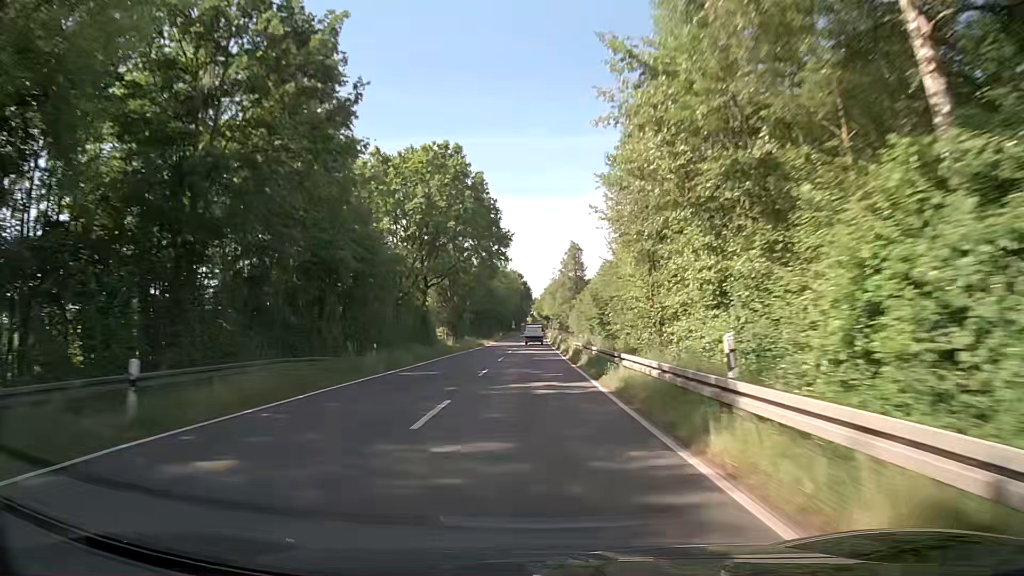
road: secondary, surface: asphalt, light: Day
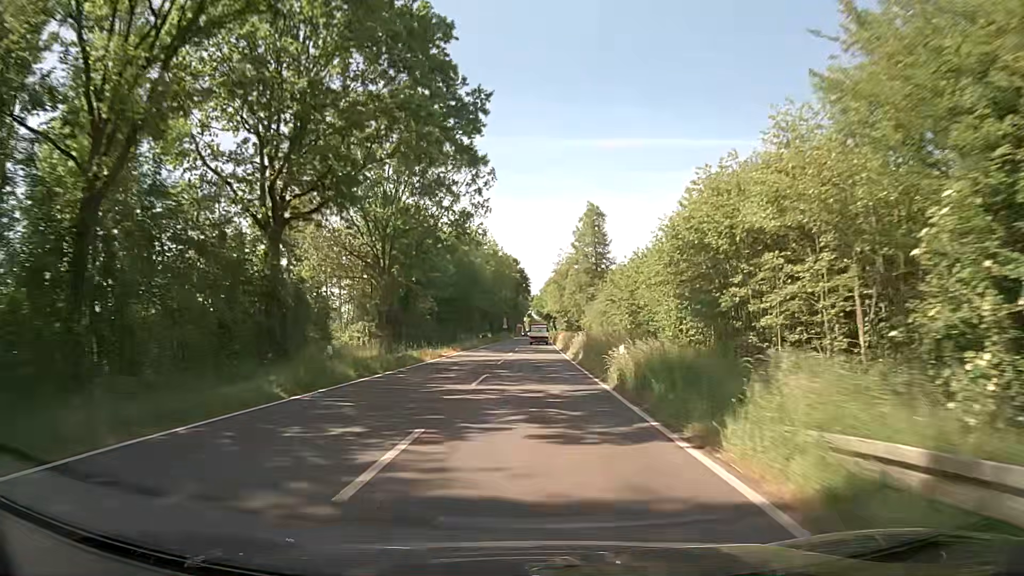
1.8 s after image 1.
(-0.3, +39.7) m; 0°
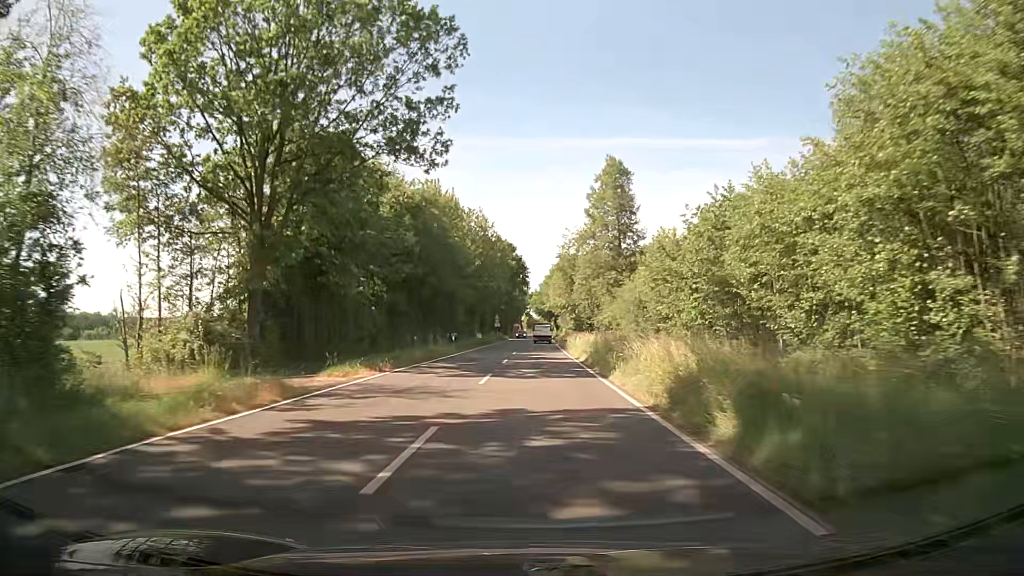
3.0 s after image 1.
(-0.1, +23.4) m; -1°
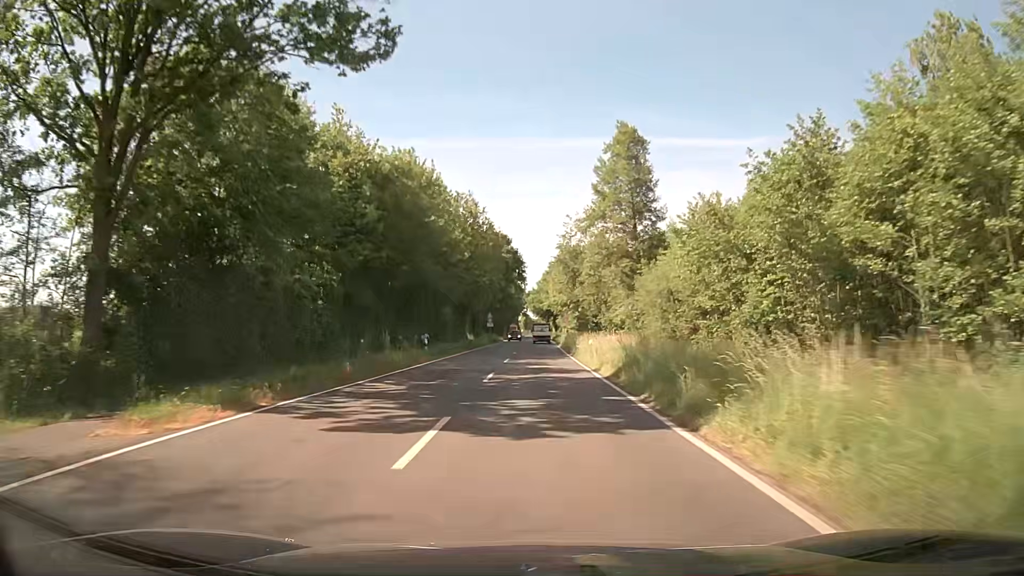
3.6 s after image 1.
(+0.1, +10.8) m; 0°
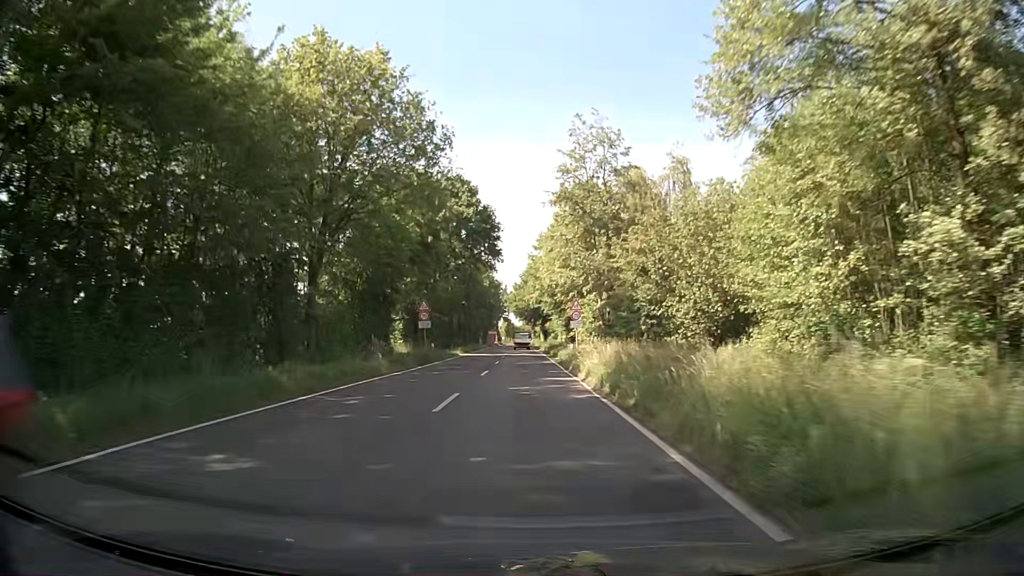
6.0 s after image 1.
(+0.8, +42.5) m; +2°
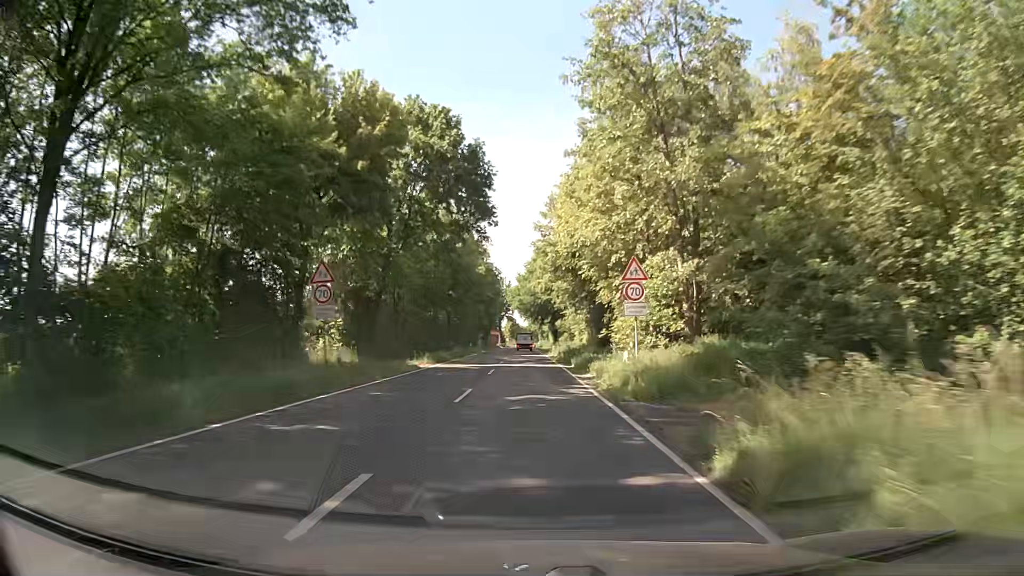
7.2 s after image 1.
(-0.1, +21.8) m; 0°
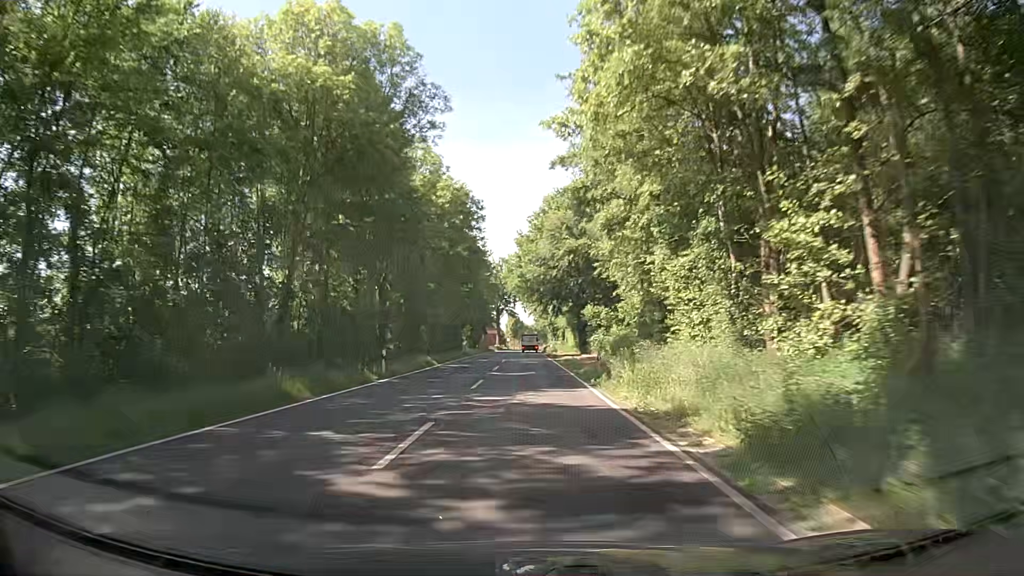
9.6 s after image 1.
(-0.4, +44.0) m; -1°
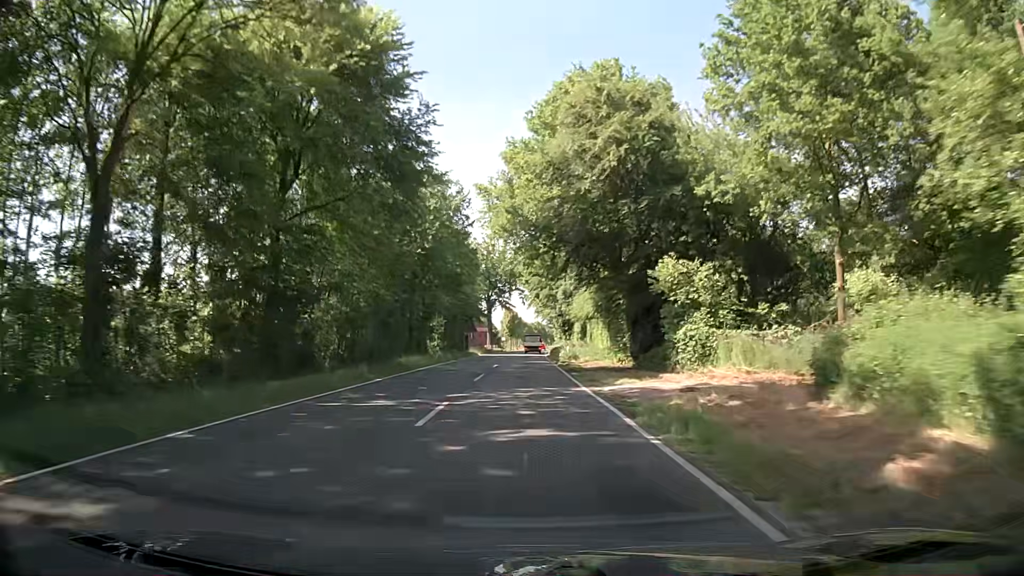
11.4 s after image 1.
(+0.2, +33.2) m; 0°
